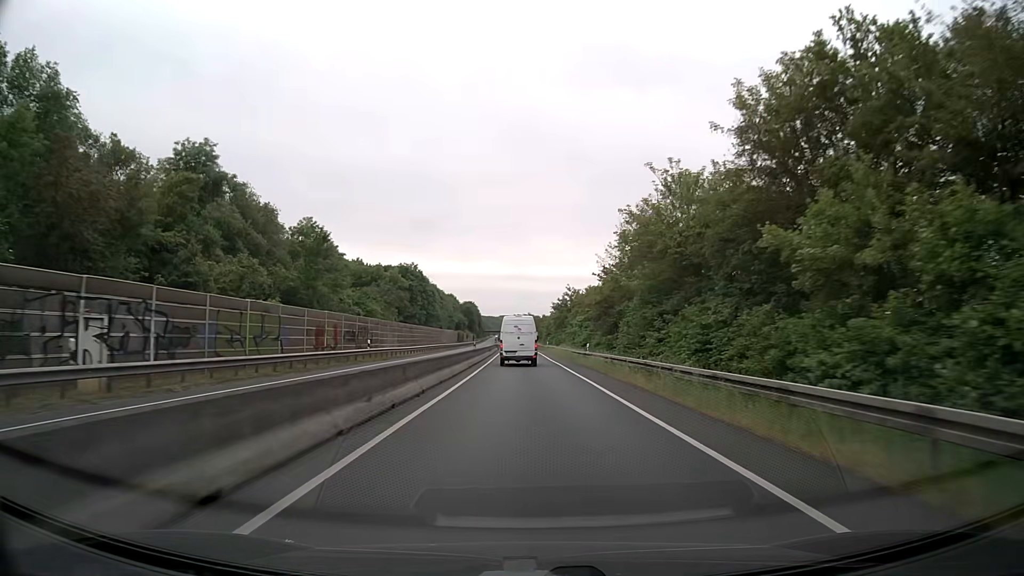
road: trunk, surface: asphalt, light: Day
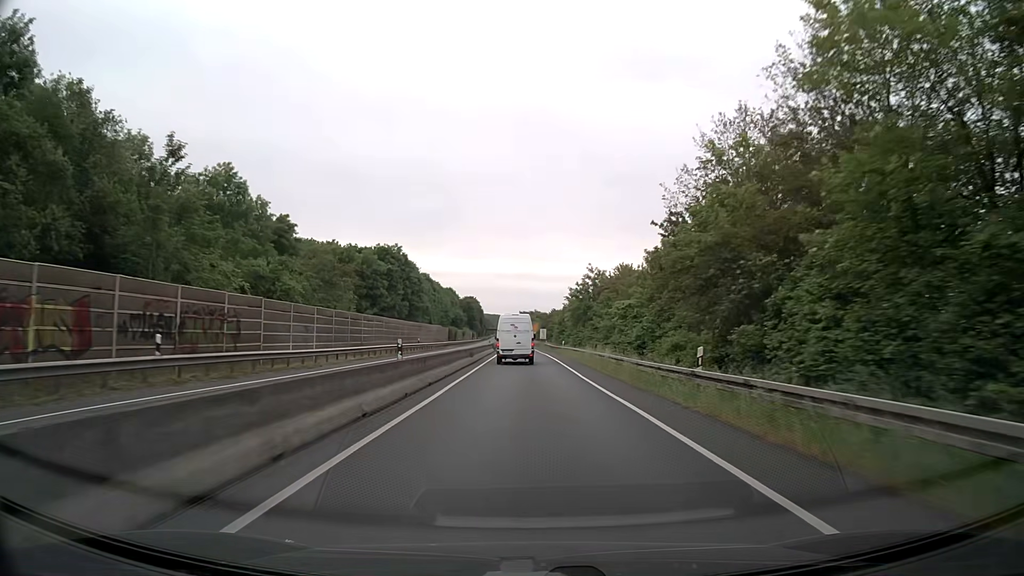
(-0.1, +26.4) m; 0°
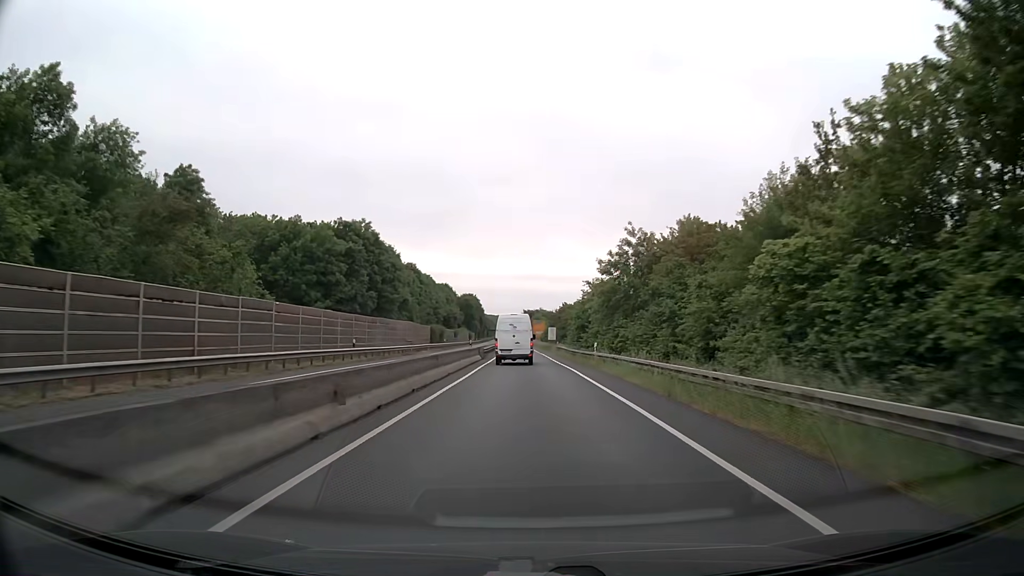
(-0.2, +26.6) m; -1°
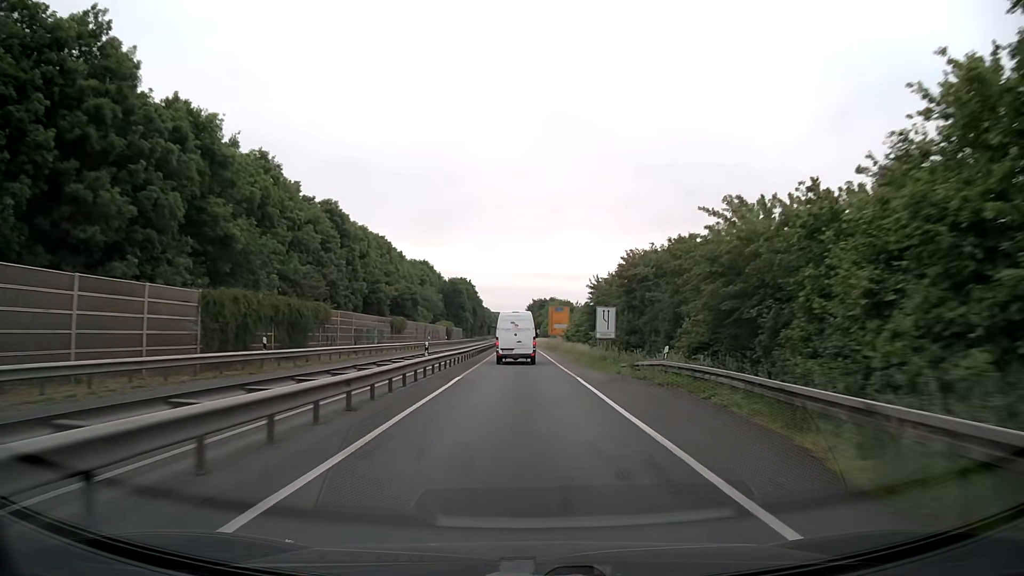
(-0.4, +66.3) m; -1°
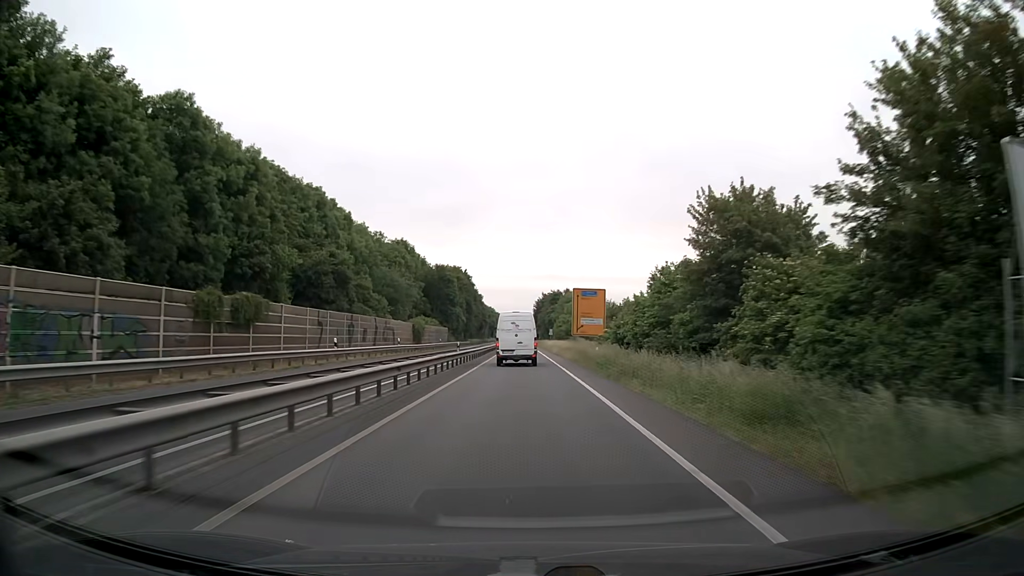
(-0.1, +39.1) m; -1°
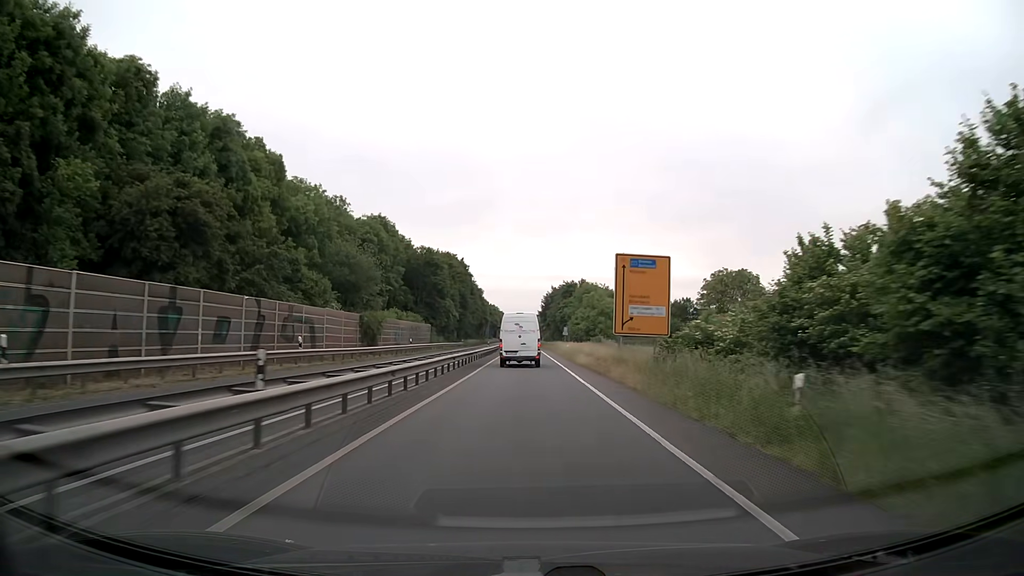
(-0.1, +25.8) m; 0°
